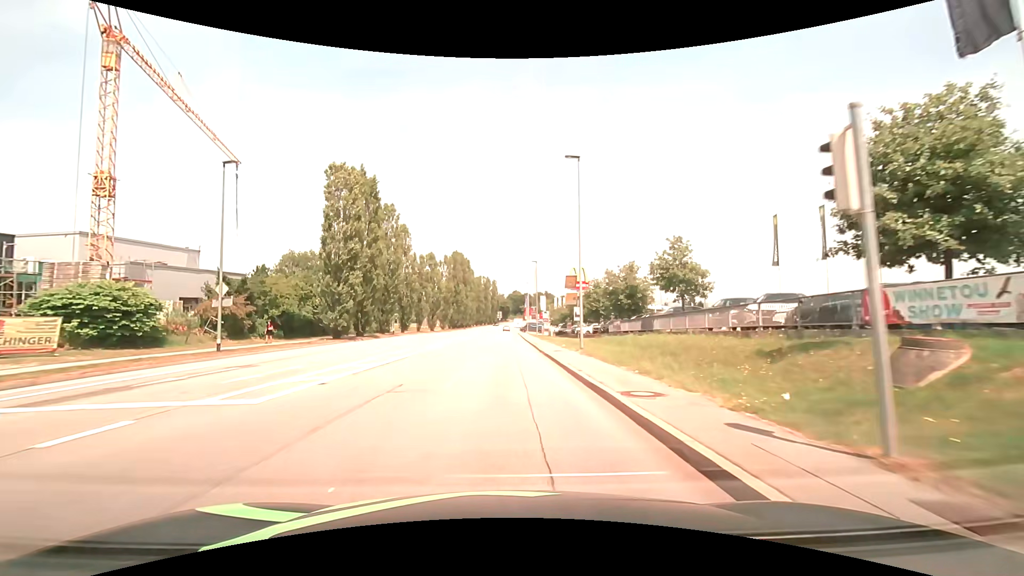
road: tertiary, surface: asphalt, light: Day
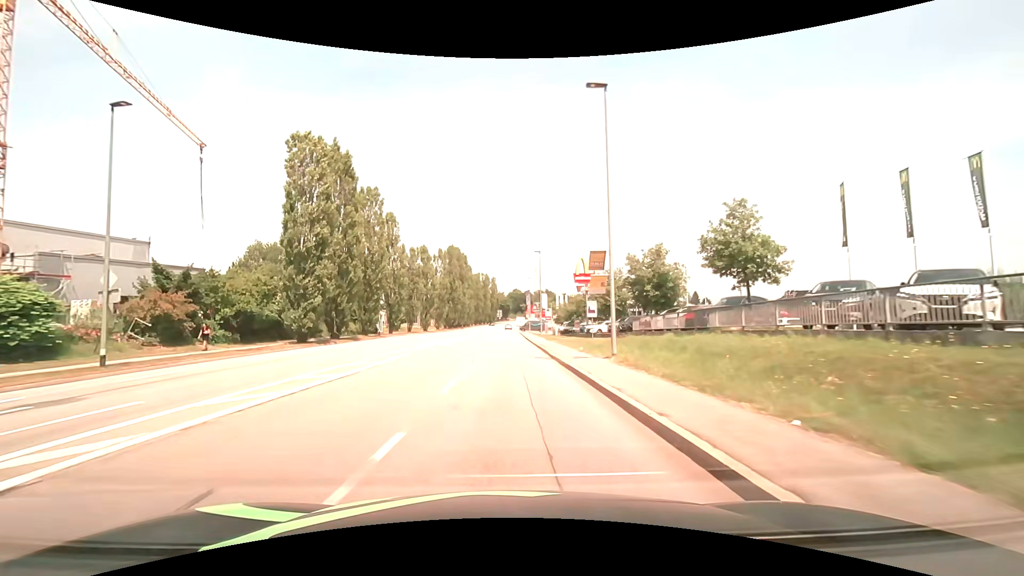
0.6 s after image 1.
(0.0, +7.7) m; 0°
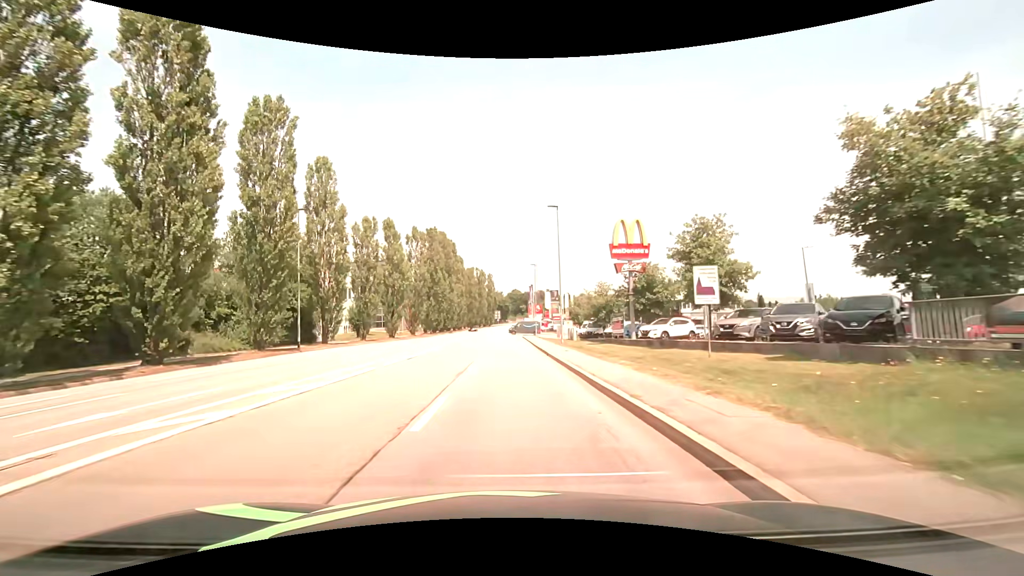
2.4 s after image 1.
(0.0, +22.9) m; 0°
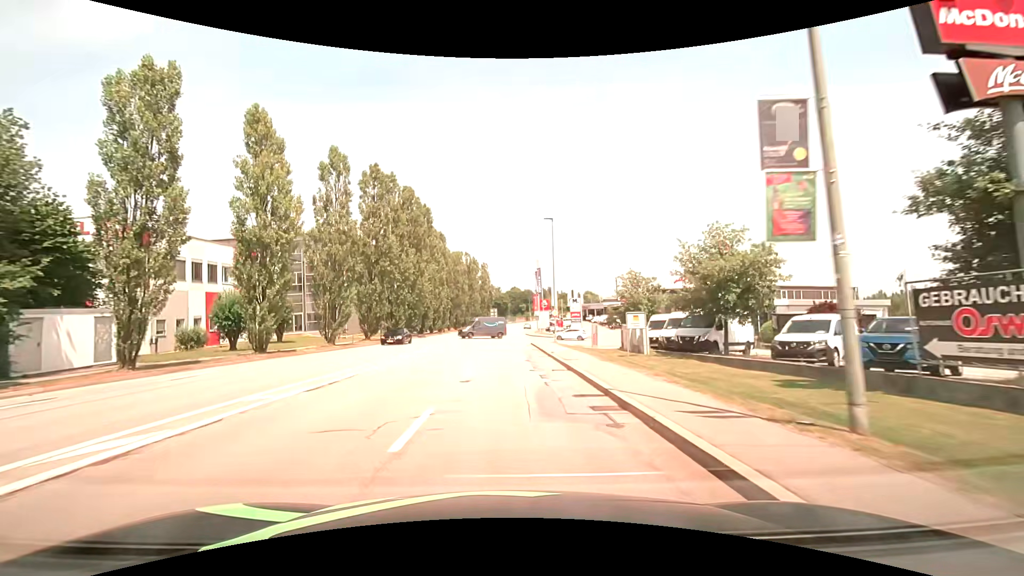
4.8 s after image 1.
(0.0, +30.4) m; 0°
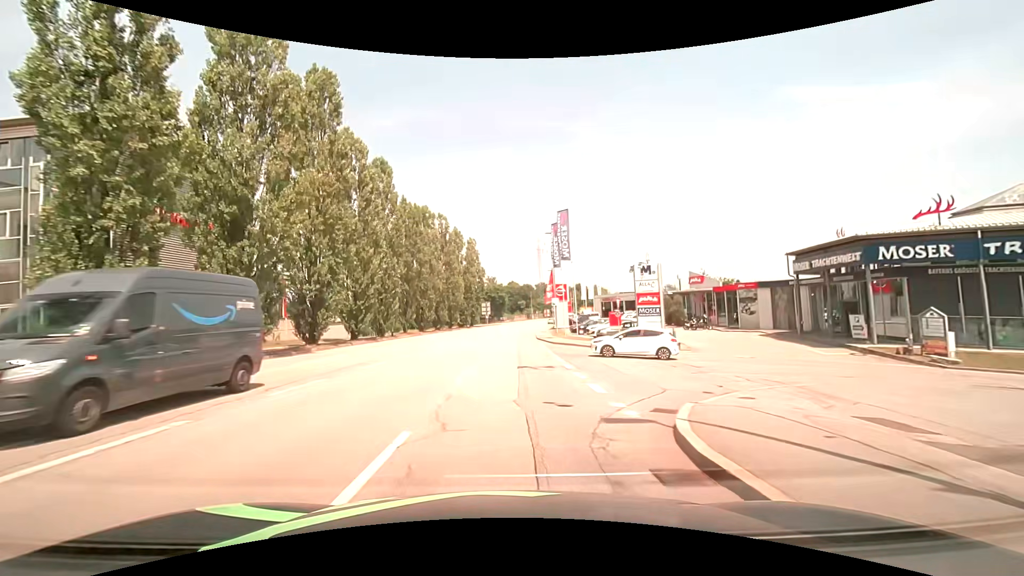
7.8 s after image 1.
(+0.1, +38.0) m; +1°
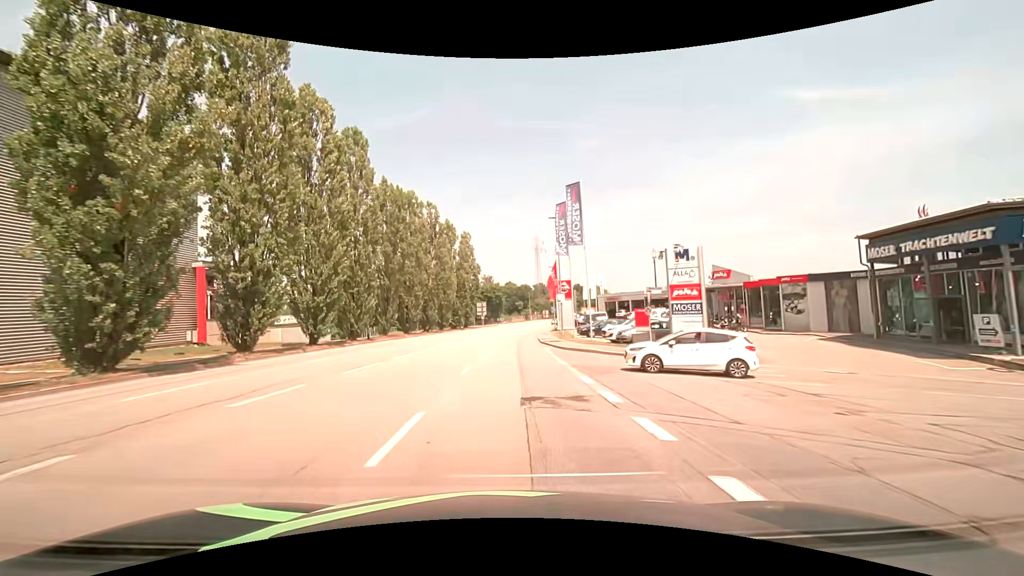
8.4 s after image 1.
(0.0, +7.6) m; 0°
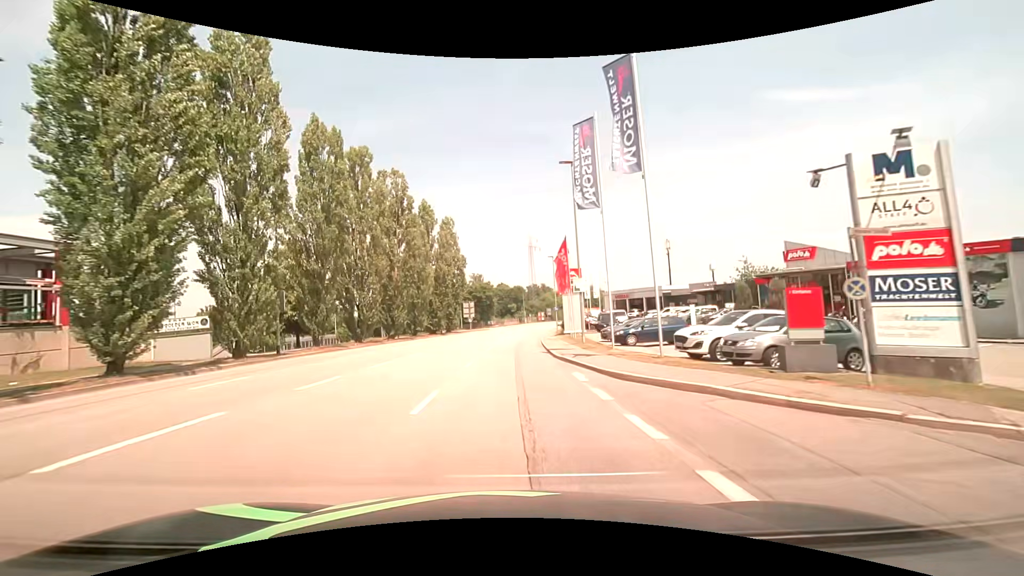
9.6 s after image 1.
(+0.1, +15.2) m; +1°
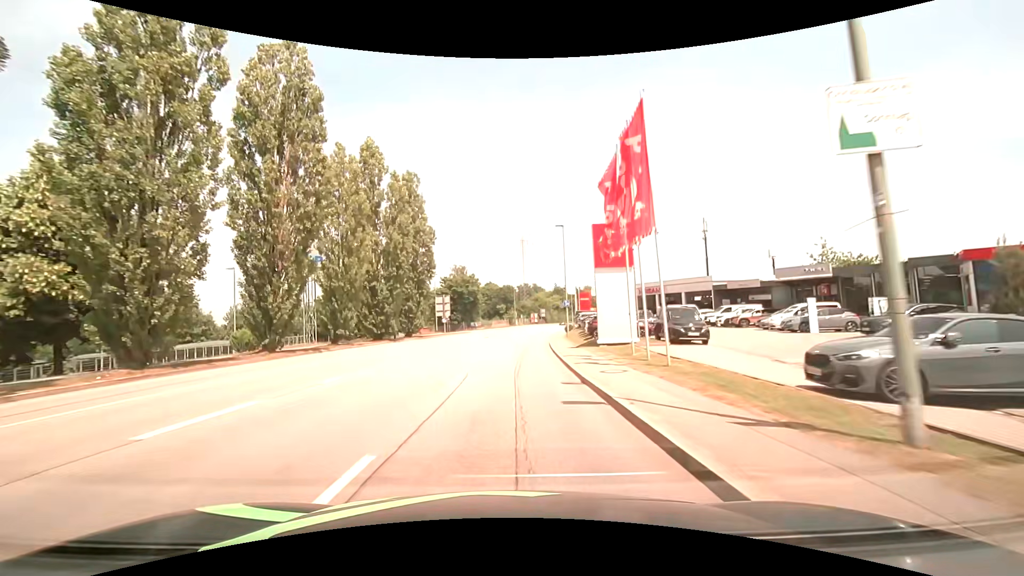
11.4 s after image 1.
(0.0, +22.7) m; +1°
(0, +10) (0, +20) (+1, +30) (+2, +40) (+3, +50) (+4, +60) (+5, +70) (+7, +80) (+8, +89) (+10, +99) m
